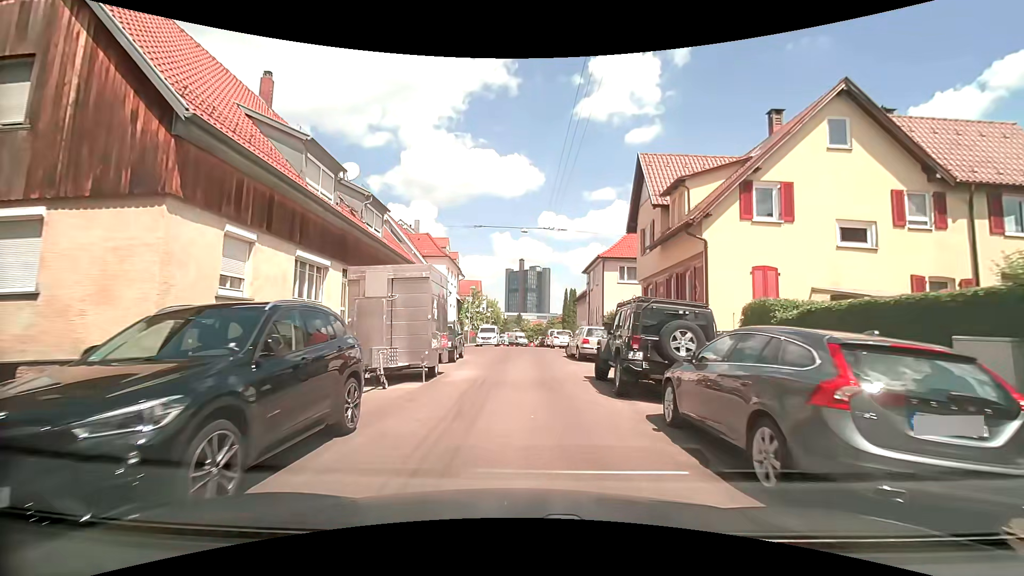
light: Day
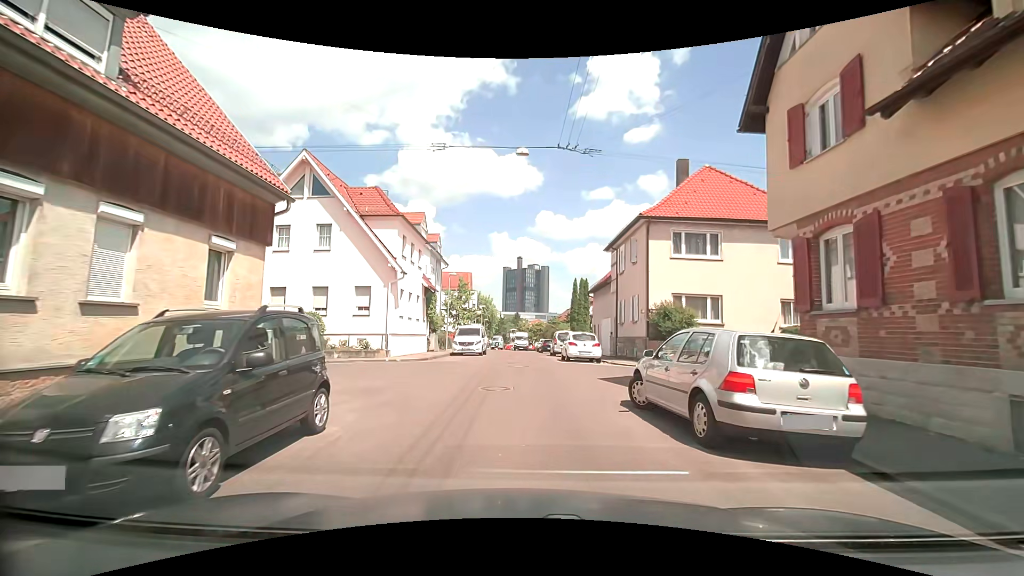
(+0.1, +14.0) m; +1°
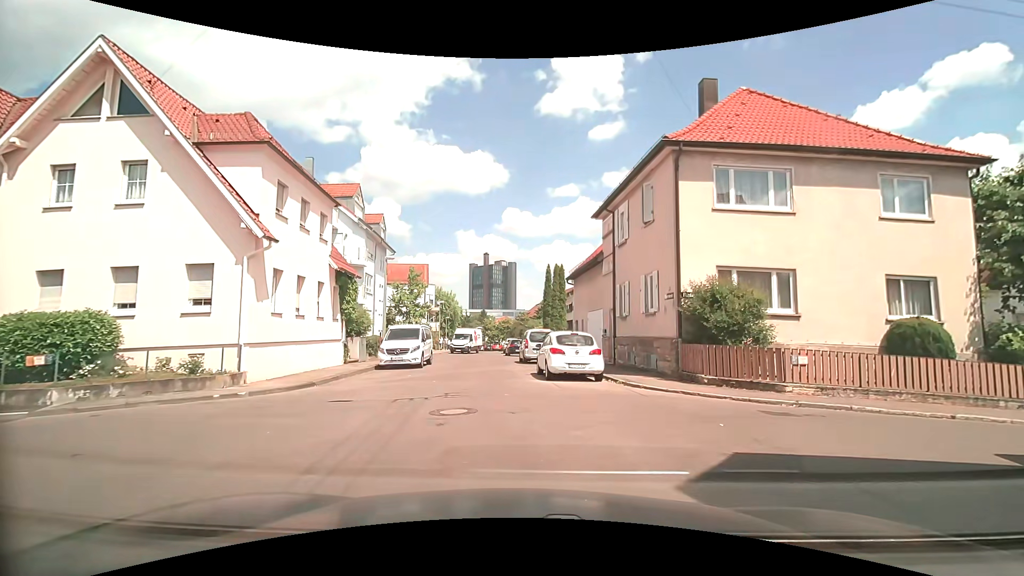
(+0.2, +9.3) m; +3°
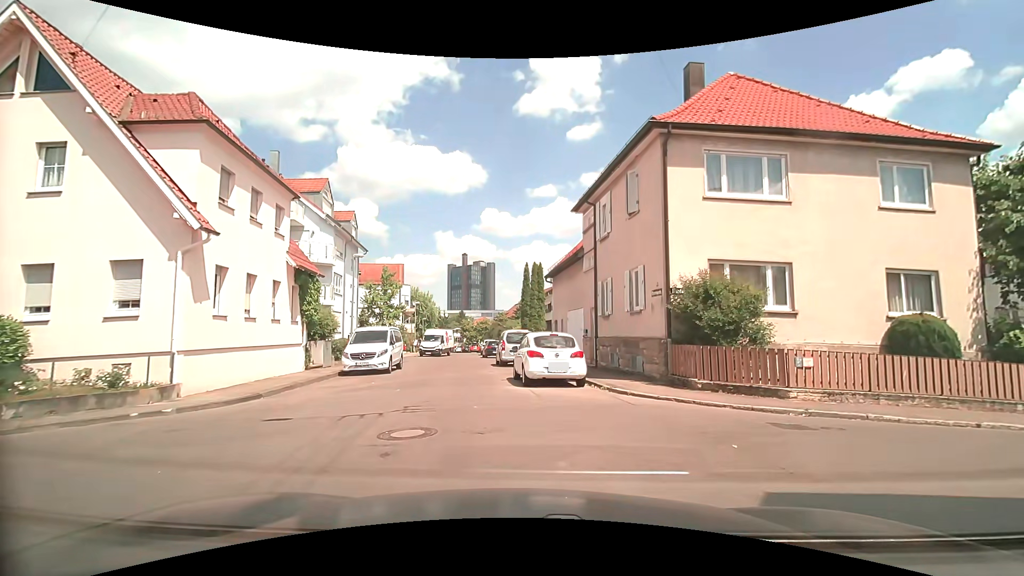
(0.0, +1.4) m; +2°
